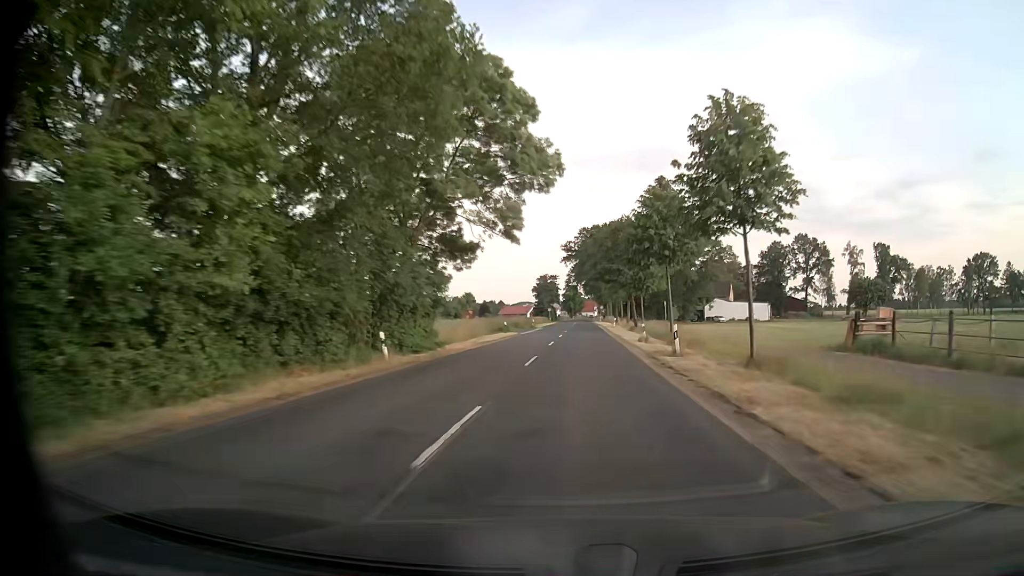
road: secondary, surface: asphalt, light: Day
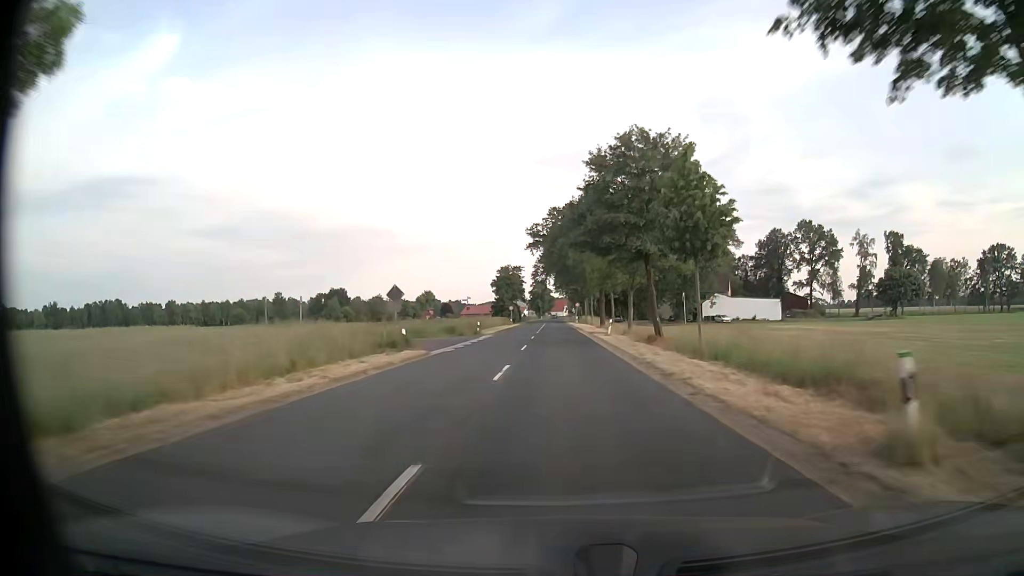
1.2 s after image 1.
(+0.9, +28.0) m; +3°
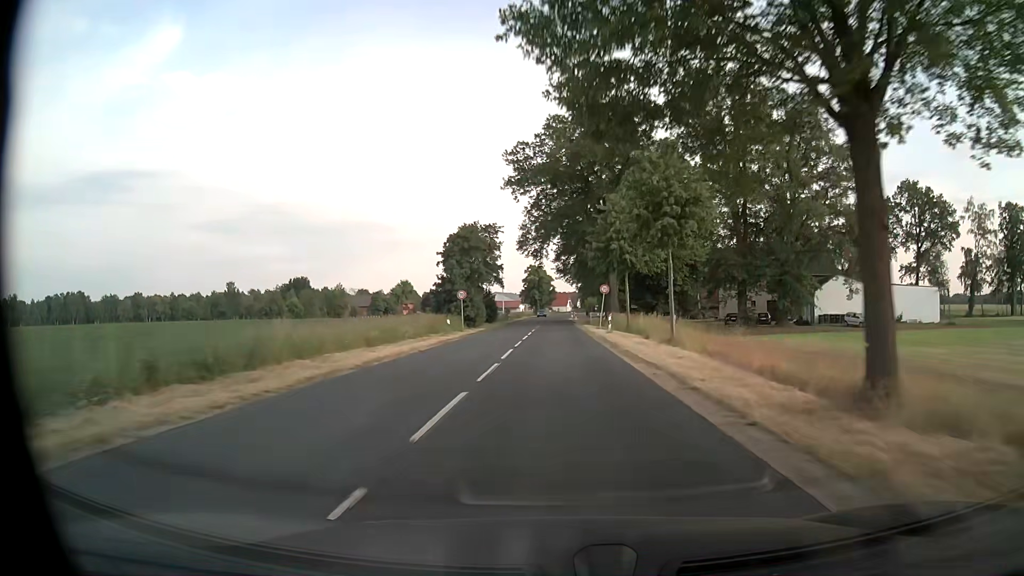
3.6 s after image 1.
(+0.1, +55.0) m; 0°
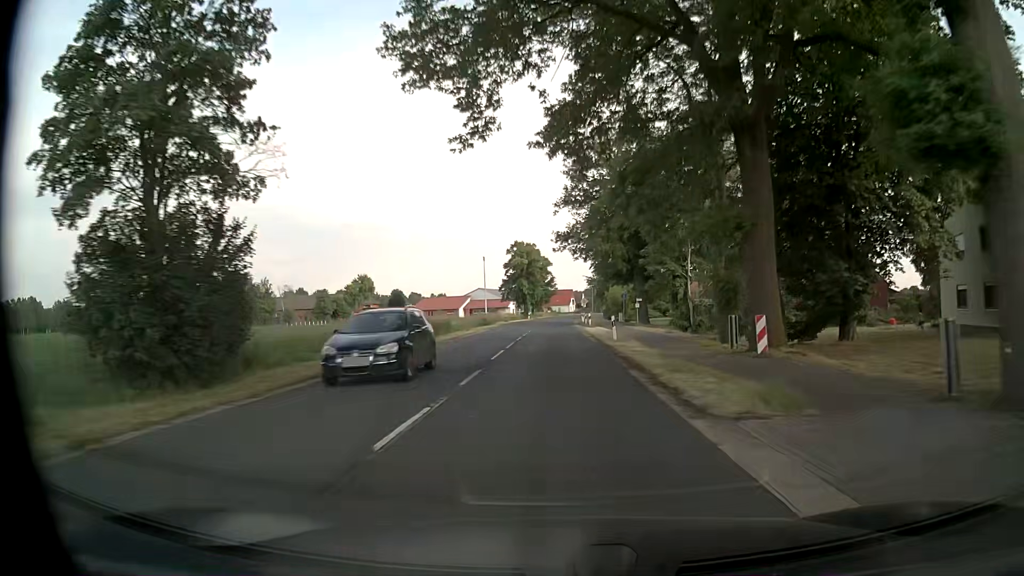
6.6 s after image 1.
(+0.2, +60.0) m; 0°
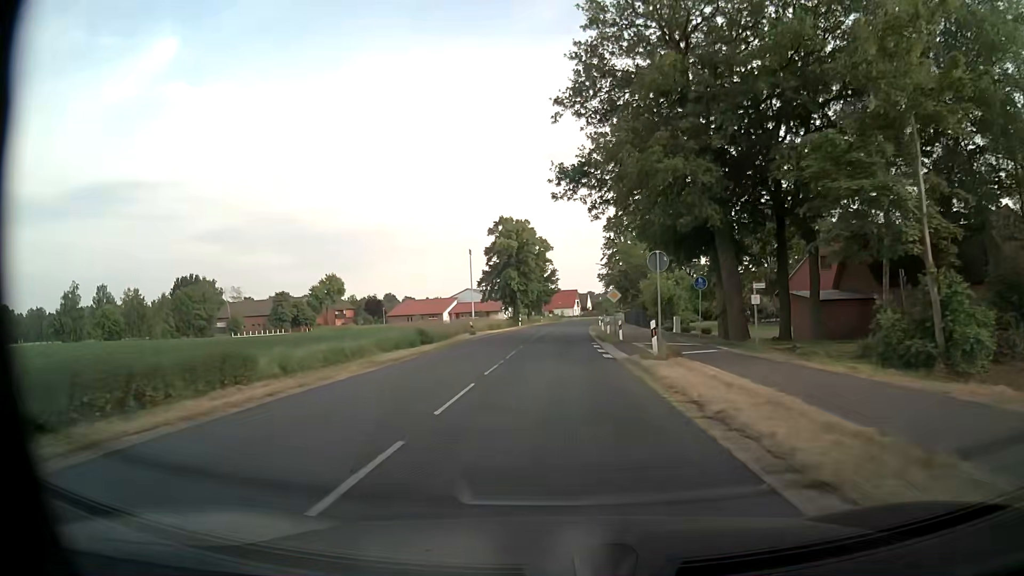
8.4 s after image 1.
(-0.4, +33.3) m; -1°
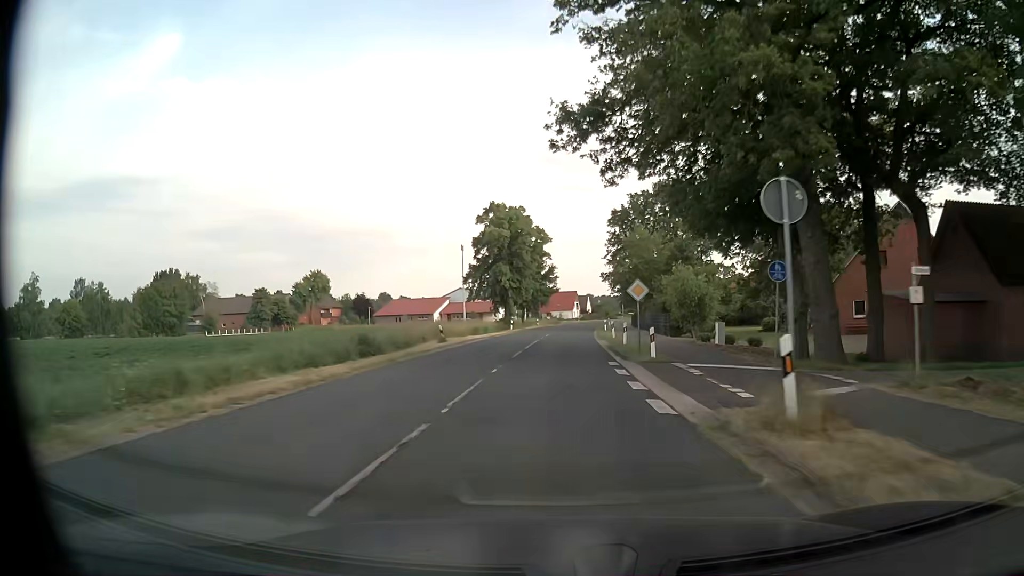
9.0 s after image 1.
(0.0, +11.3) m; 0°
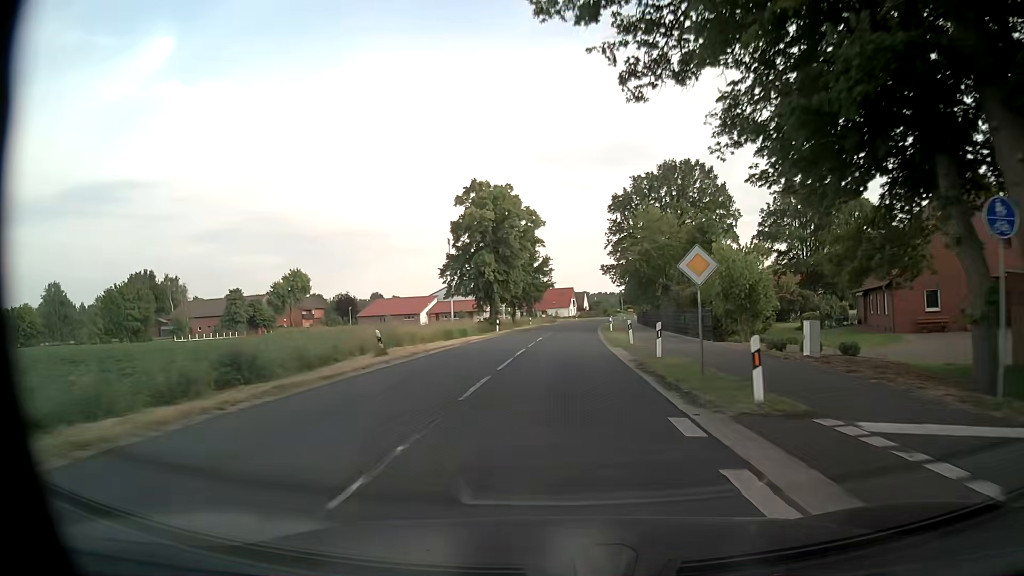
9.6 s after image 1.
(+0.1, +11.3) m; 0°
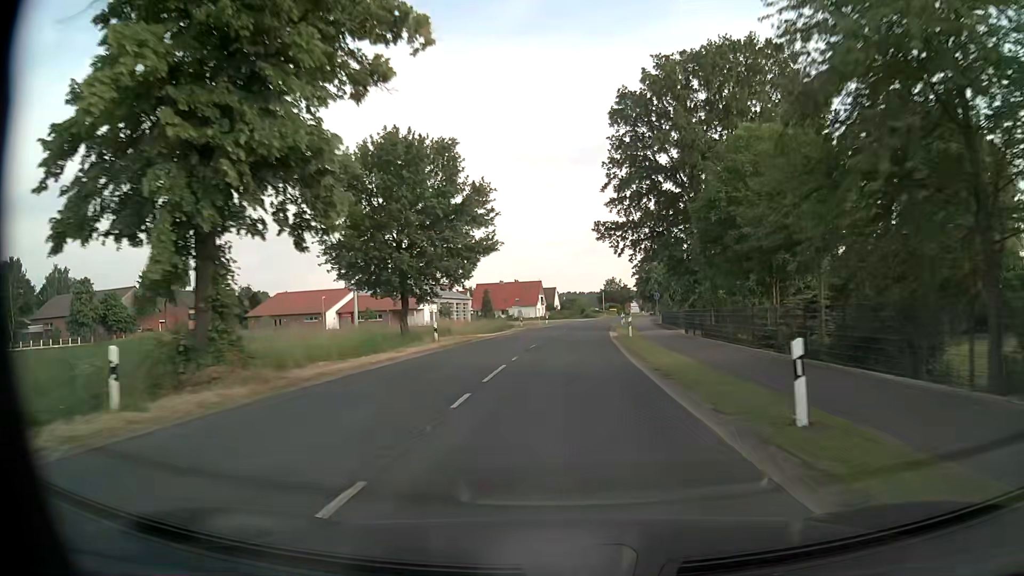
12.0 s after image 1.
(+0.9, +45.4) m; +3°
(0, +10) (0, +20) (+1, +30) (+1, +40) (+2, +50) (+3, +60) (+4, +70) (+5, +80) (+6, +90) (+8, +100) m
